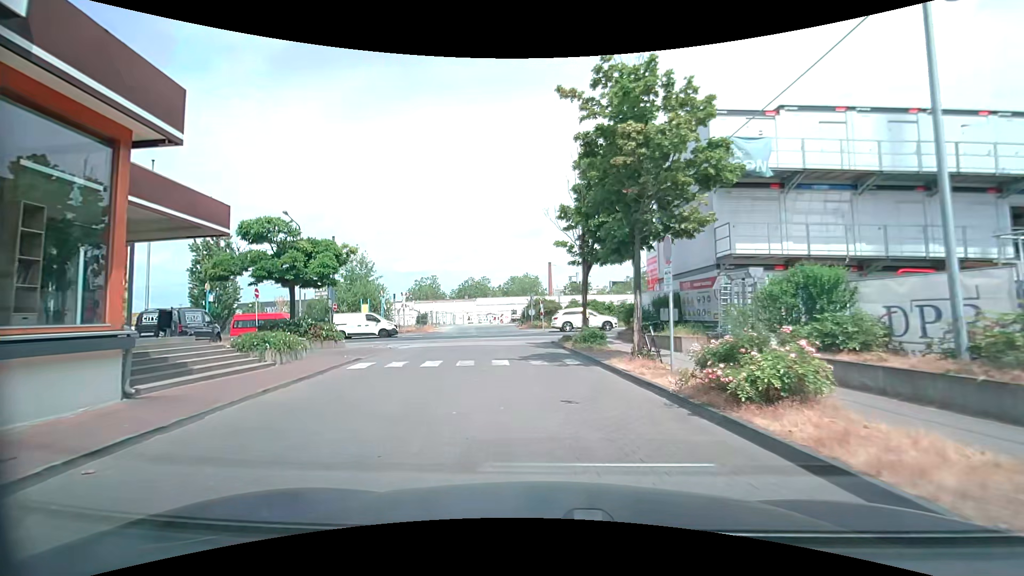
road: service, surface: paving_stones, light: Day
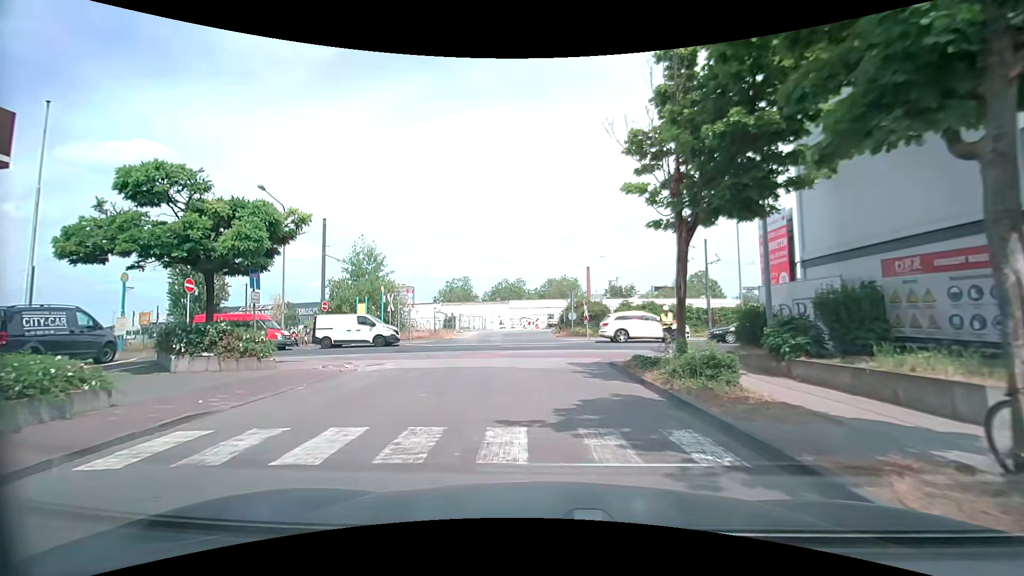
(-0.3, +9.3) m; -5°
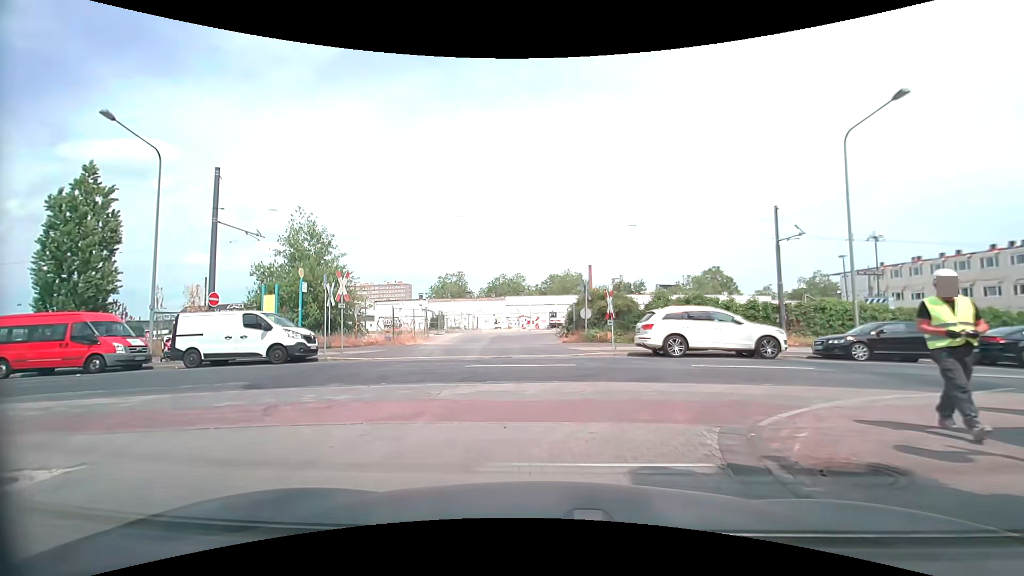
(+0.1, +11.1) m; 0°
